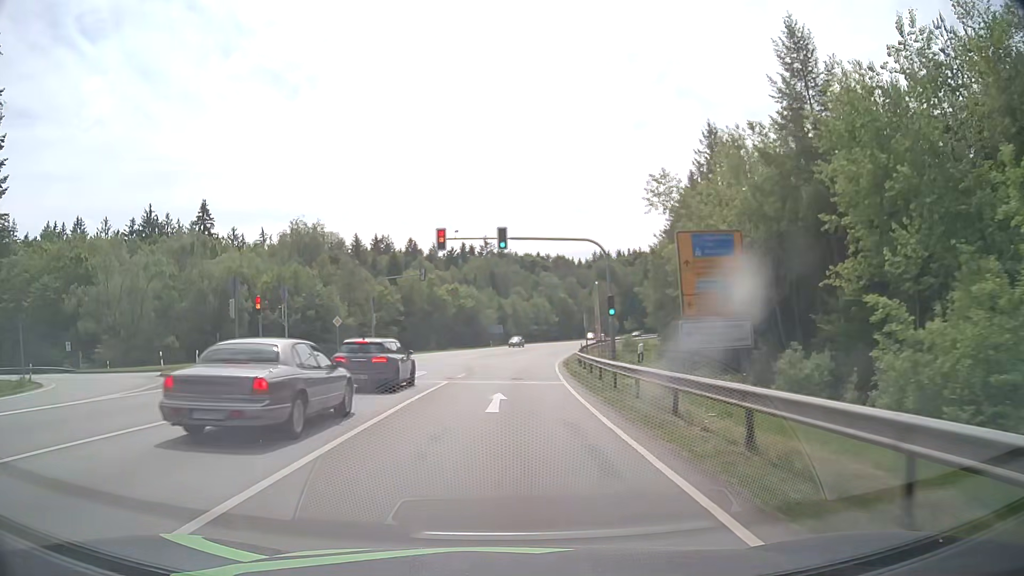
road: secondary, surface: asphalt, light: Day
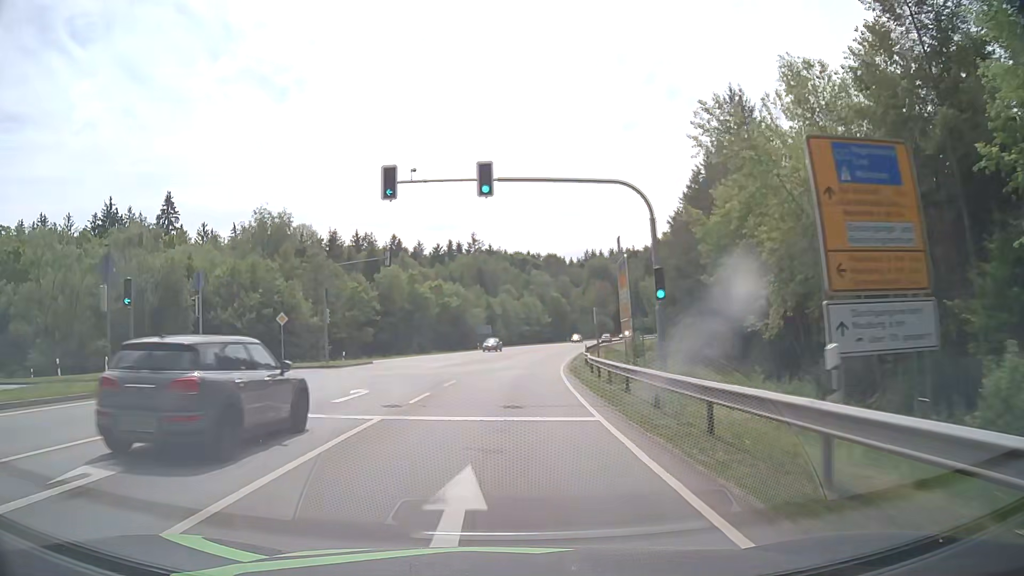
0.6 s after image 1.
(+0.1, +10.7) m; +1°
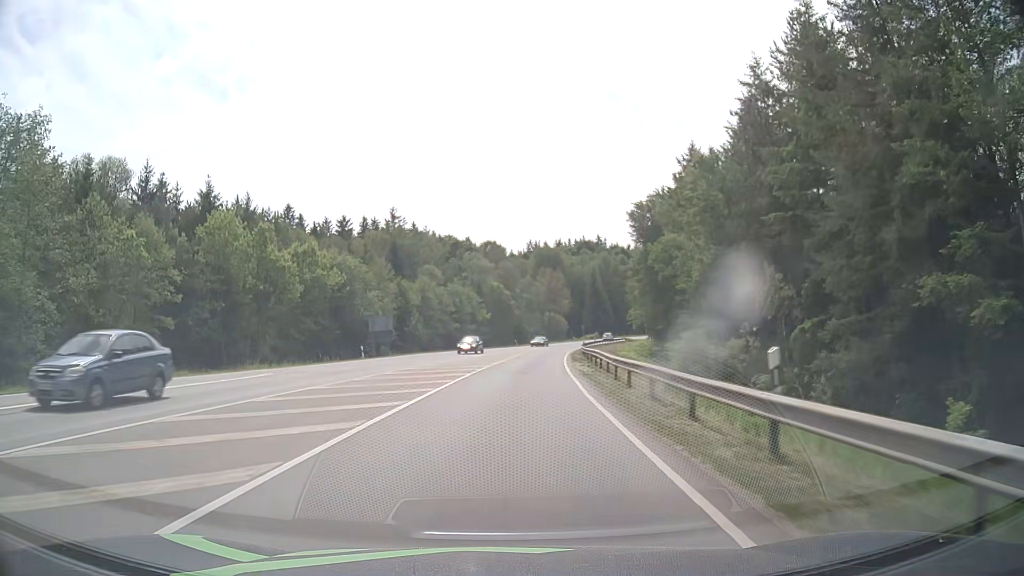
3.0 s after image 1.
(+2.1, +42.8) m; +6°
(0, +10) (0, +20) (+1, +30) (+2, +40) (+2, +50) (+3, +60) (+5, +70) (+6, +80) (+8, +90) (+10, +99) m
